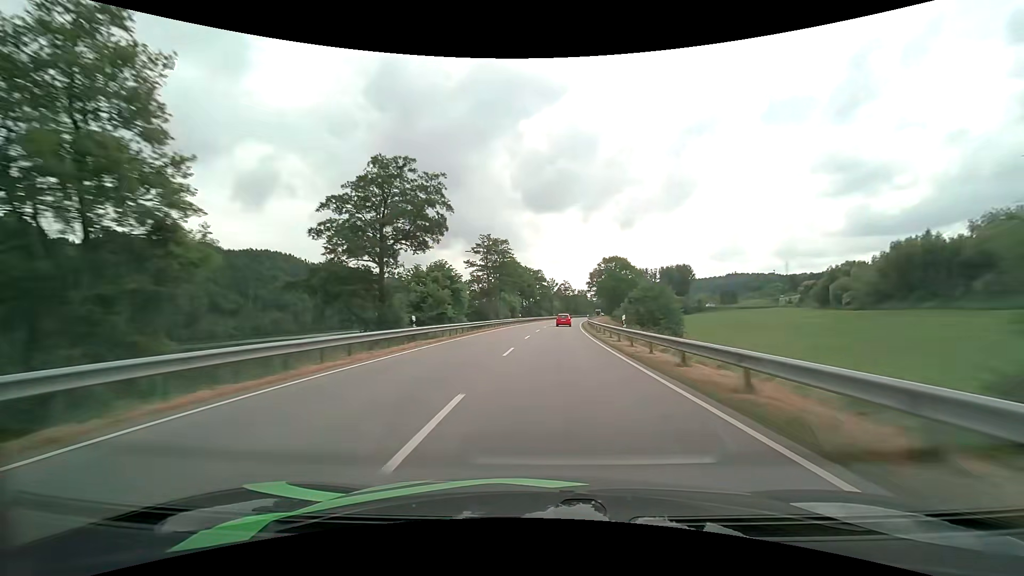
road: primary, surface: asphalt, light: Day
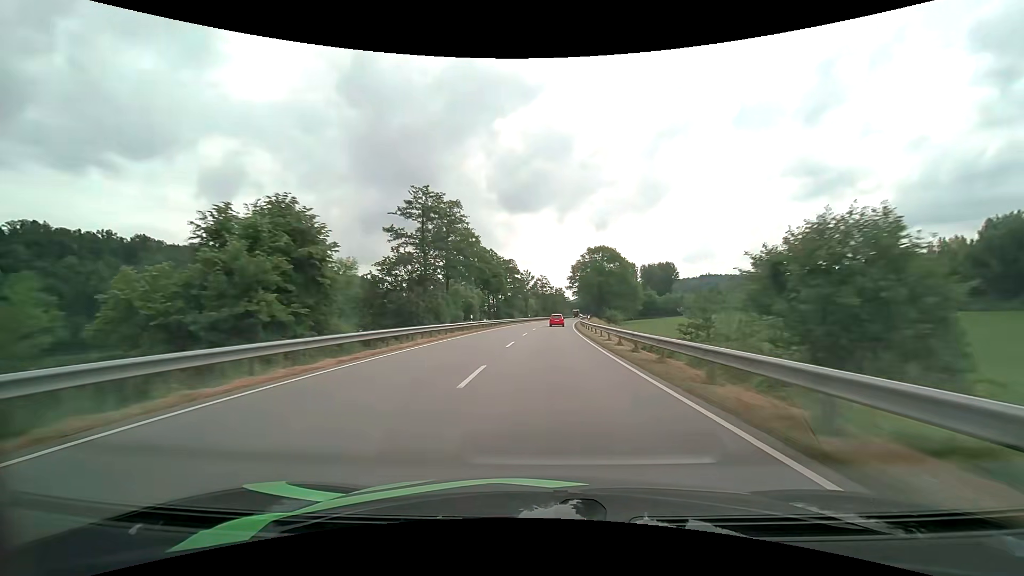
(+0.7, +30.9) m; +3°
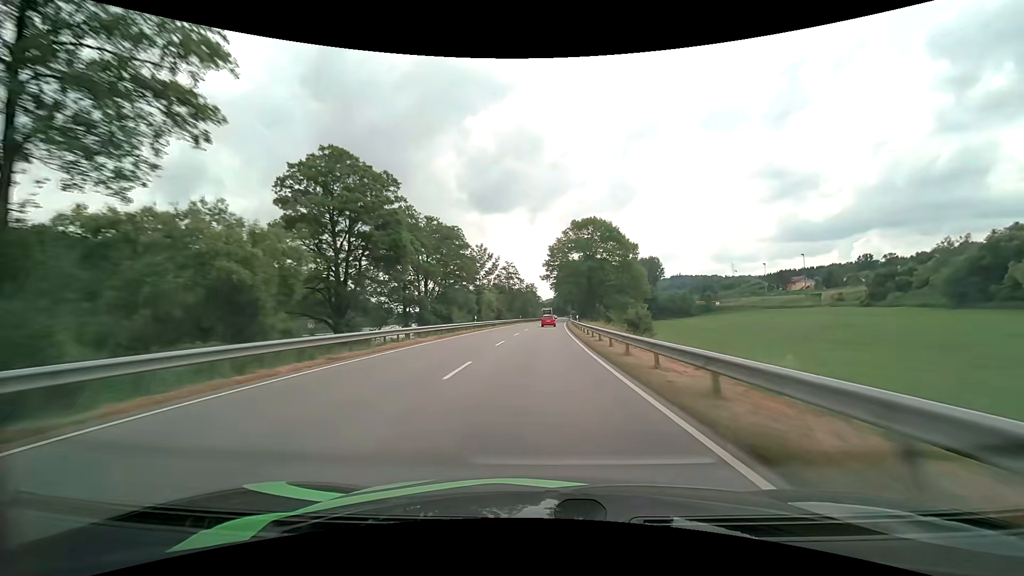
(+1.7, +46.2) m; +4°
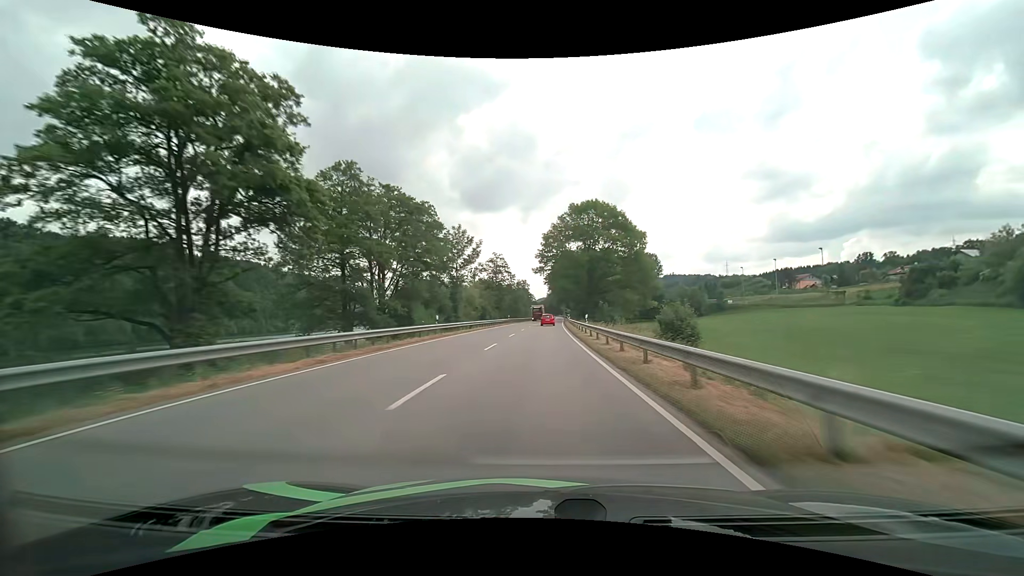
(+0.1, +15.4) m; +1°
